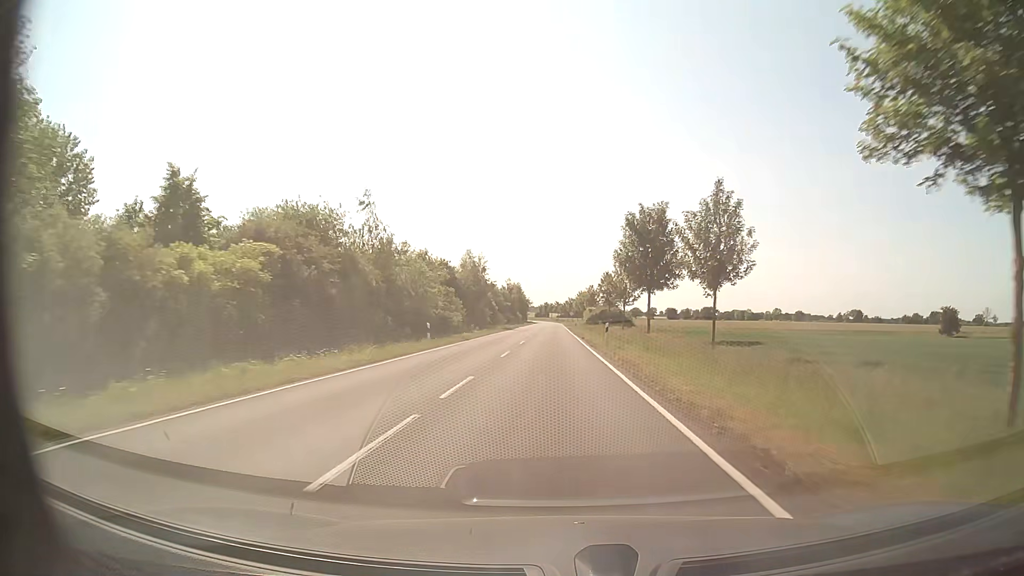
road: secondary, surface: asphalt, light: Day
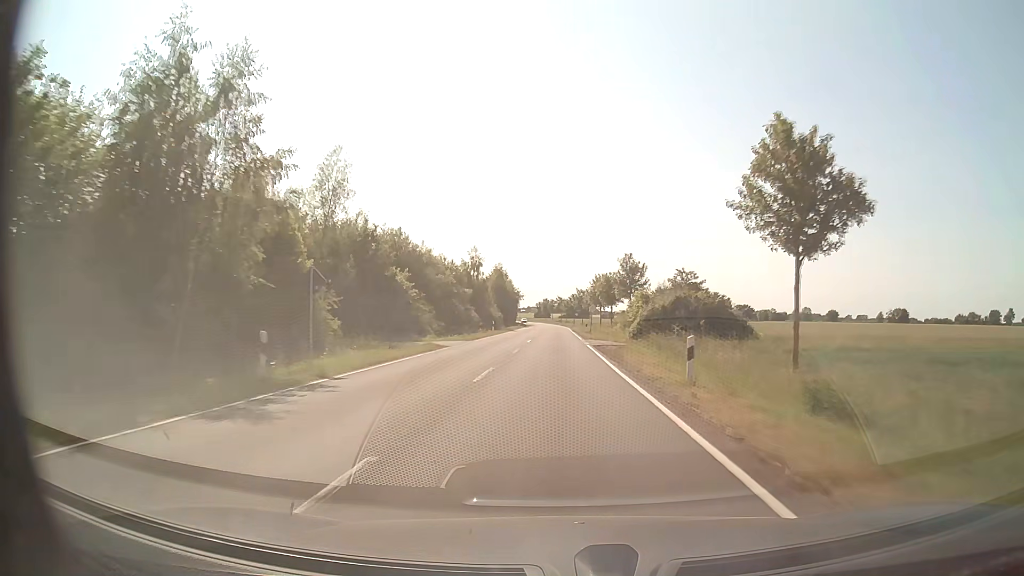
(-0.1, +69.4) m; 0°
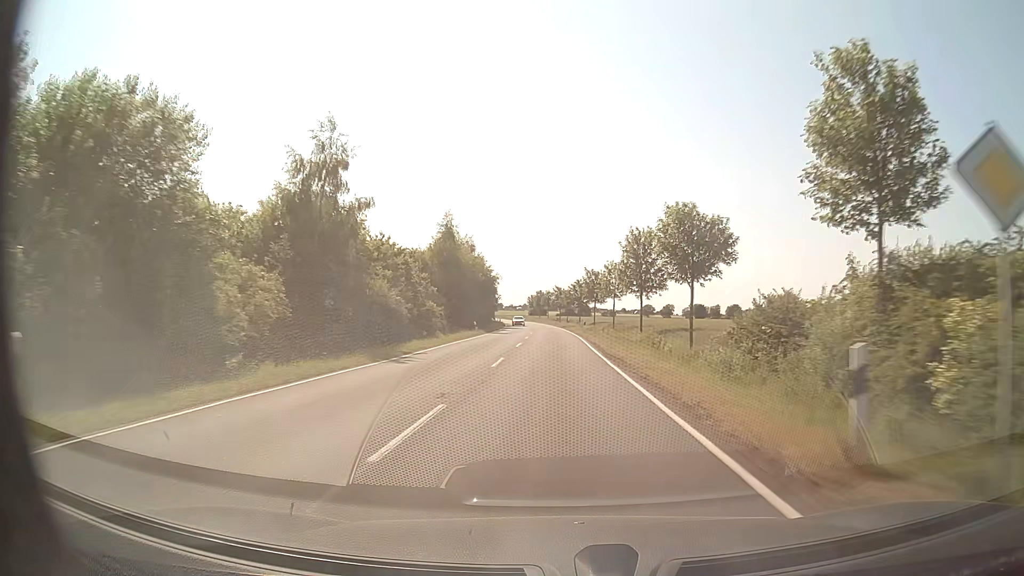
(+0.2, +57.0) m; +1°
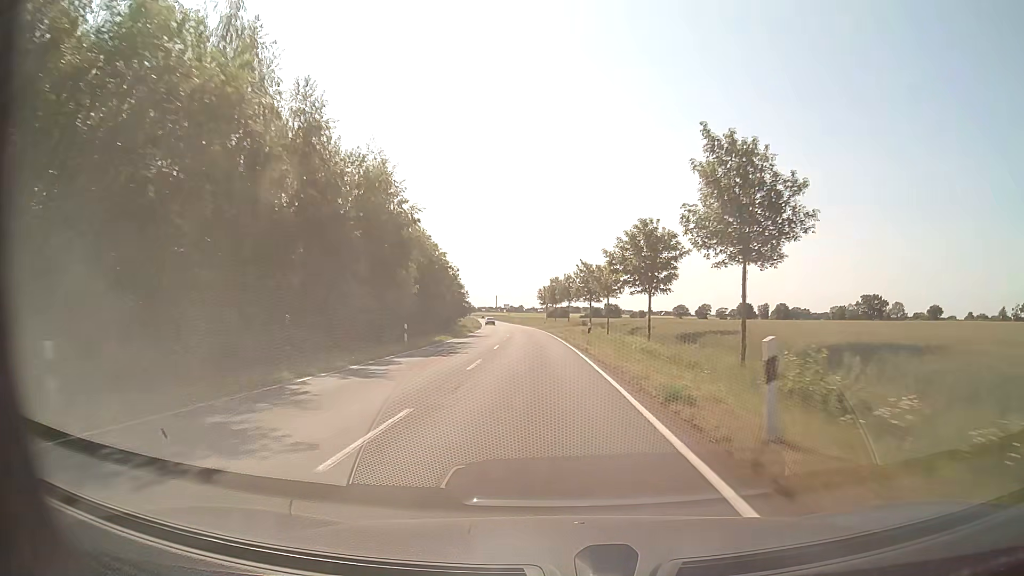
(-0.7, +72.9) m; -2°
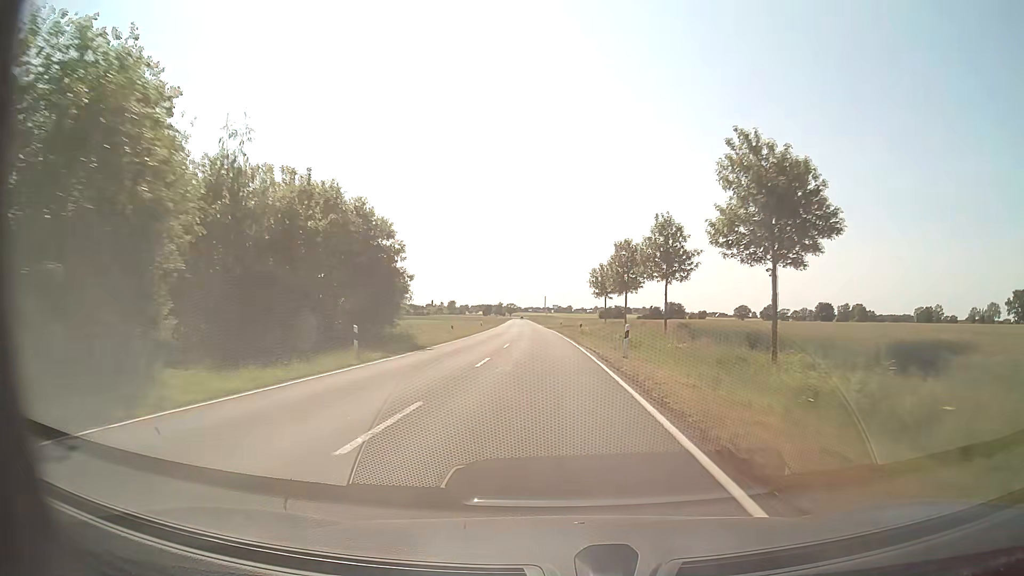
(-1.8, +59.8) m; -4°
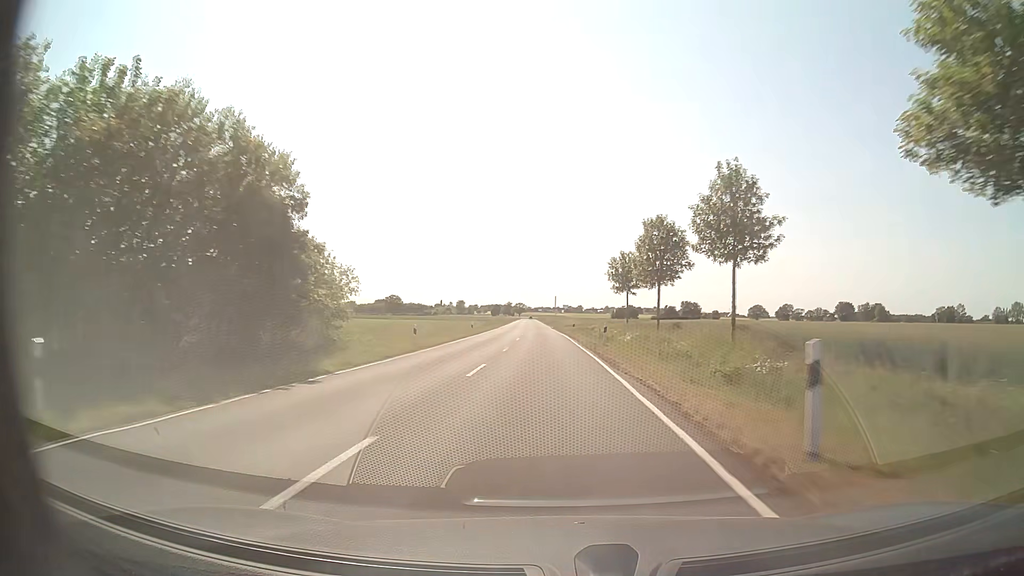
(-0.1, +15.2) m; -1°
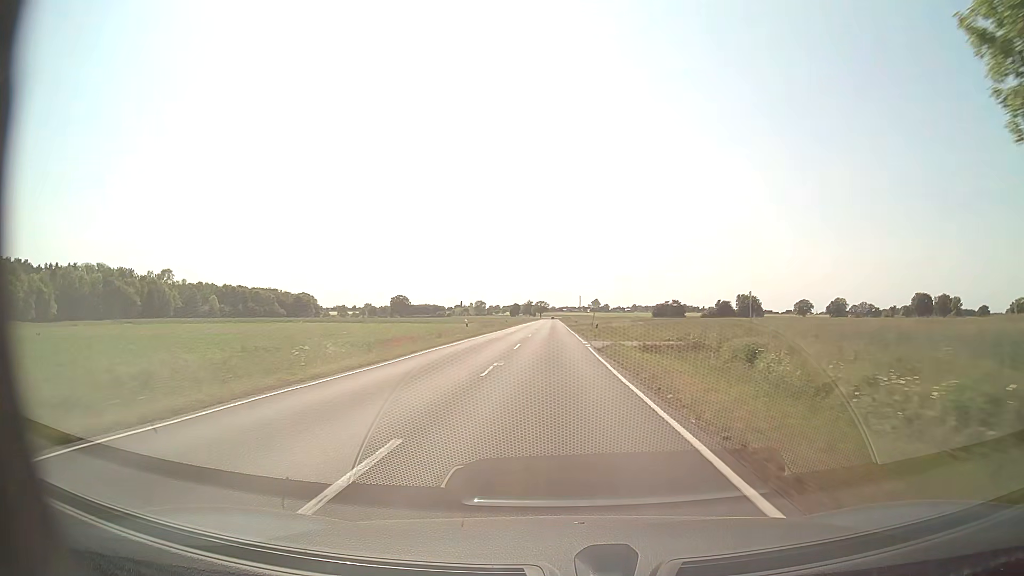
(-1.2, +61.4) m; -2°
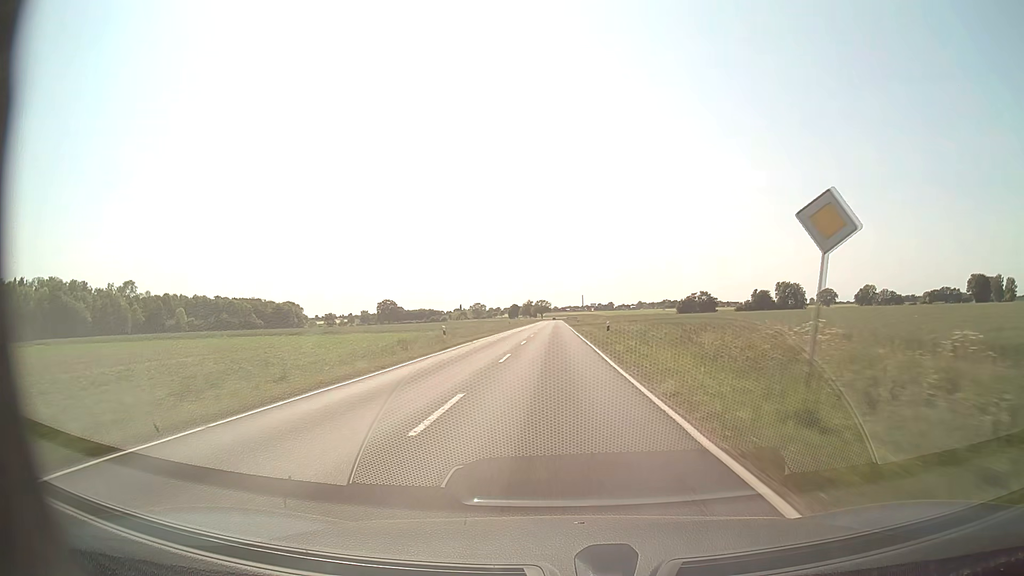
(-0.2, +46.9) m; 0°
(0, +10) (0, +20) (0, +30) (0, +40) (0, +50) (0, +60) (0, +70) (0, +80) (0, +90) (0, +100) m
